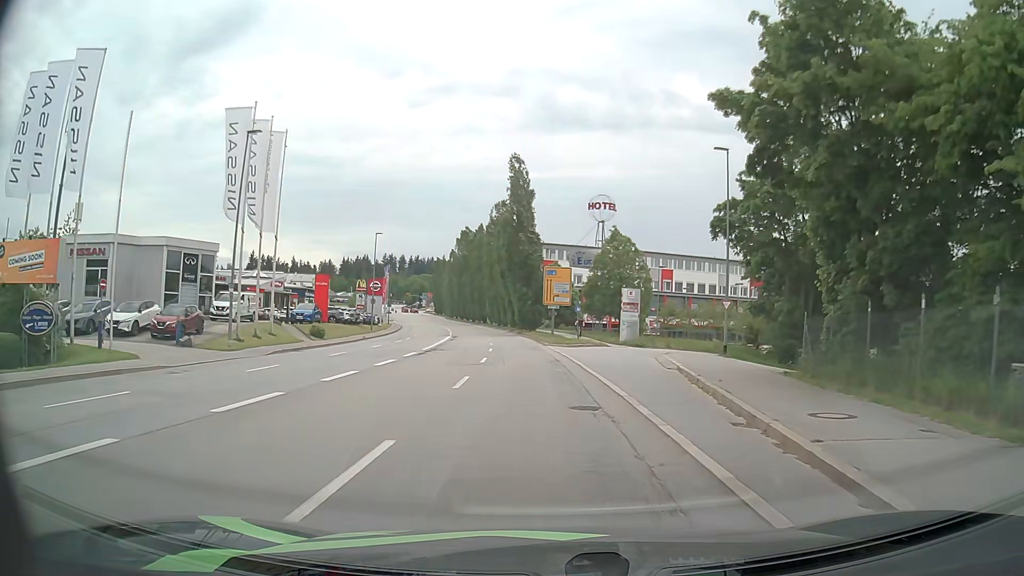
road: tertiary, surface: asphalt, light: Day
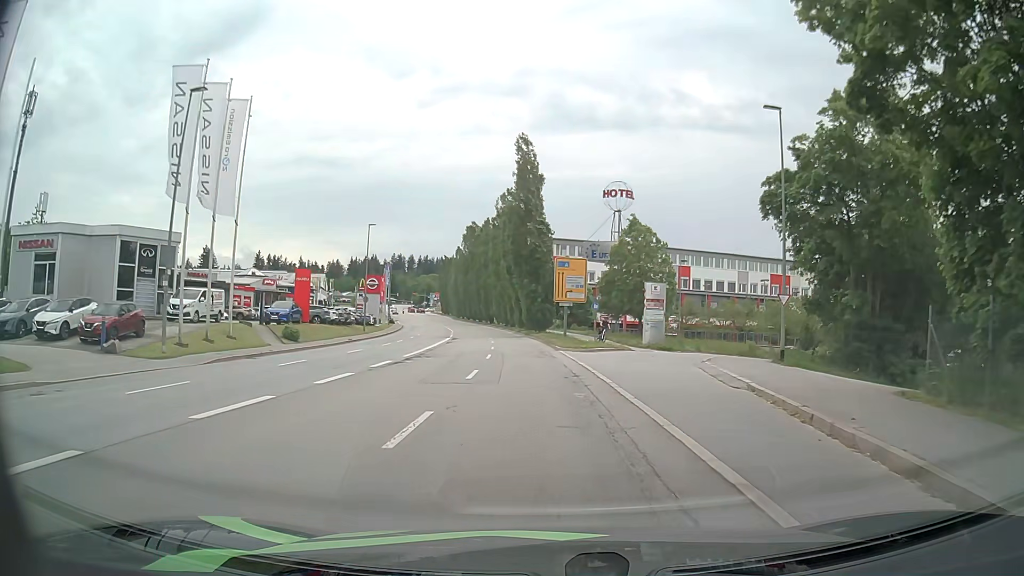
(0.0, +6.8) m; -1°
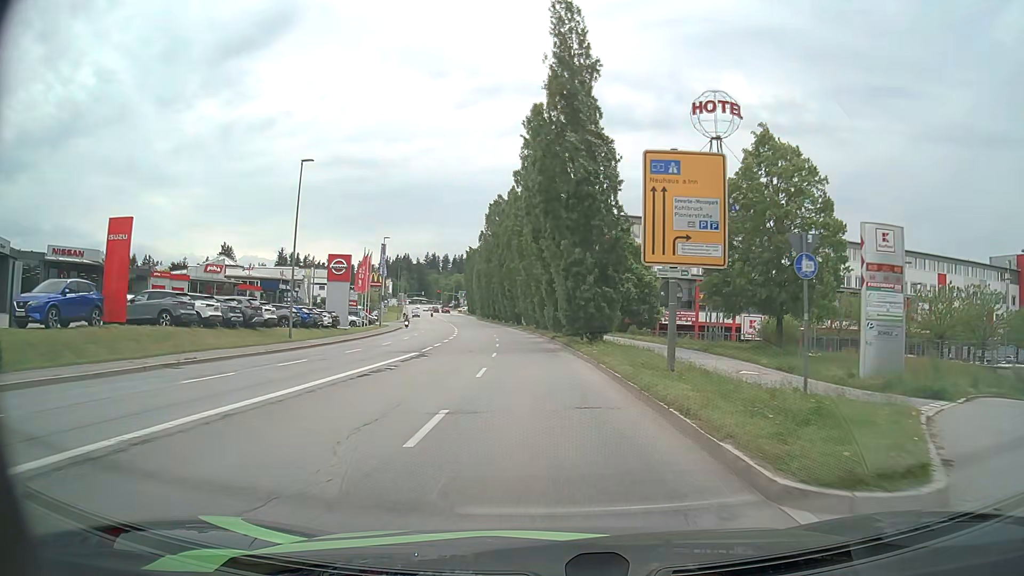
(-0.8, +27.0) m; -3°
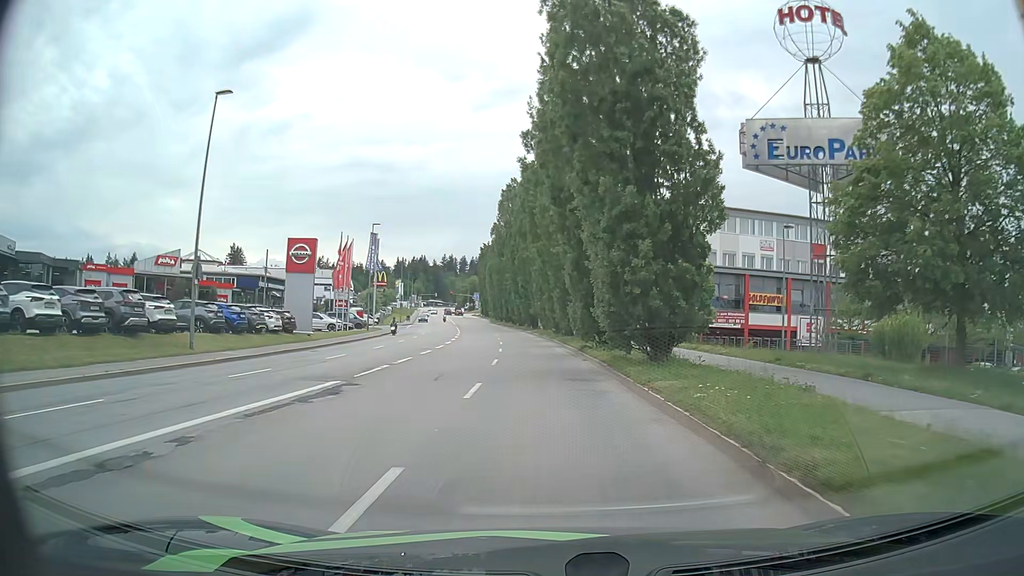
(-0.2, +13.2) m; -2°
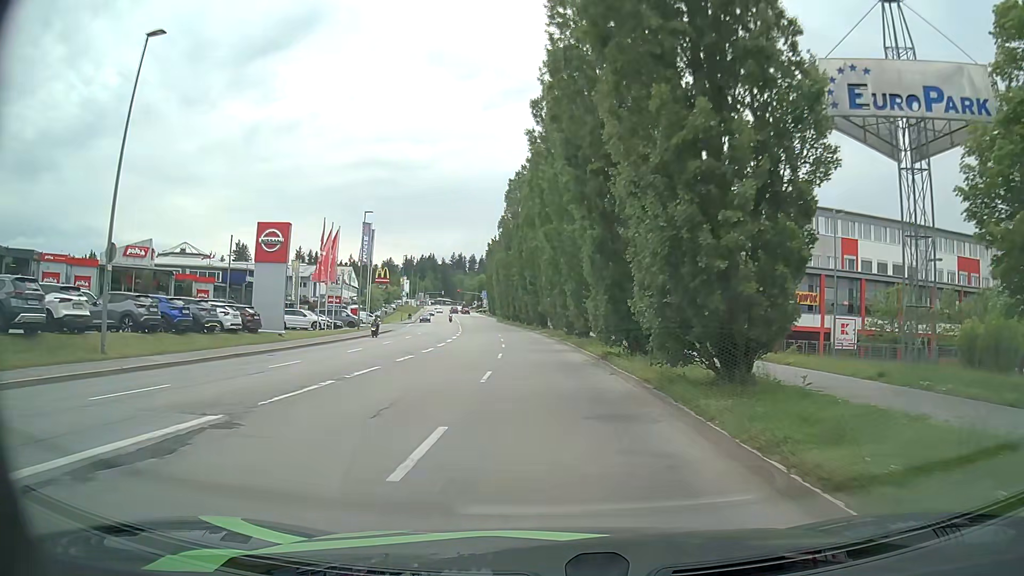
(0.0, +6.5) m; -1°
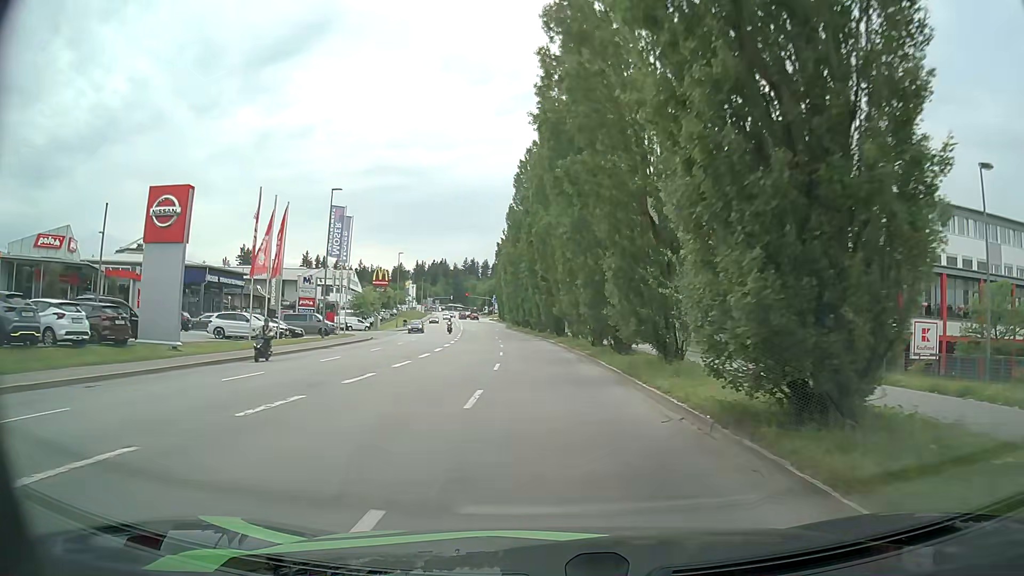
(-0.2, +13.0) m; -2°
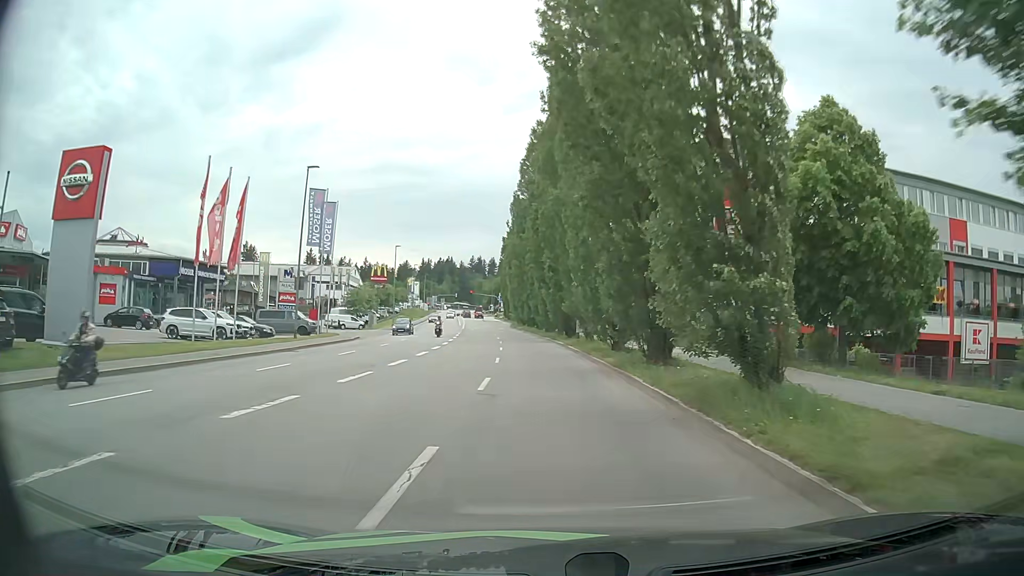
(0.0, +6.5) m; -1°
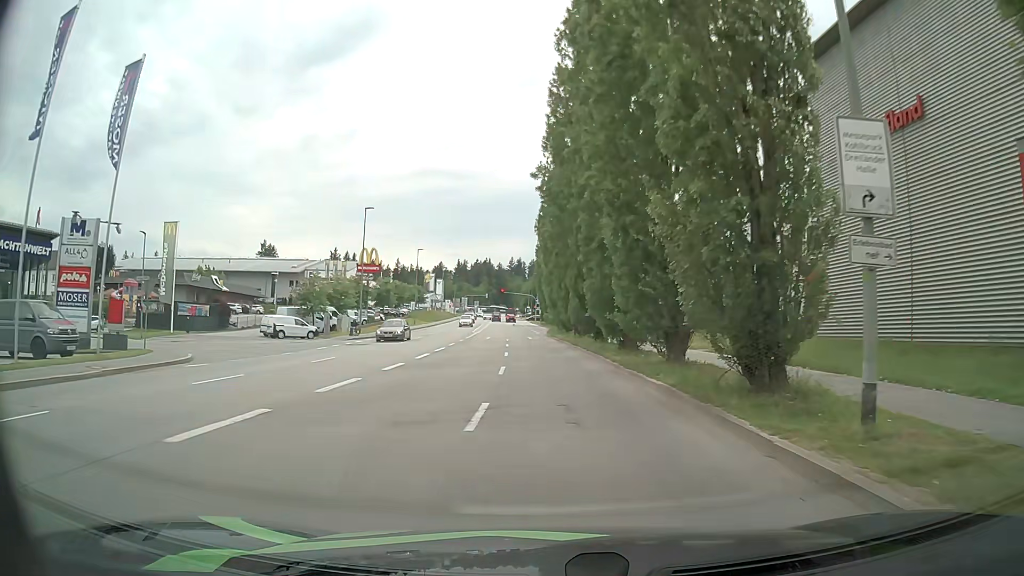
(-0.8, +32.3) m; -3°
(0, +10) (0, +20) (-1, +30) (-1, +40) (-2, +50) (-2, +60) (-2, +70) (-2, +80) (-2, +90) (-2, +100) m
